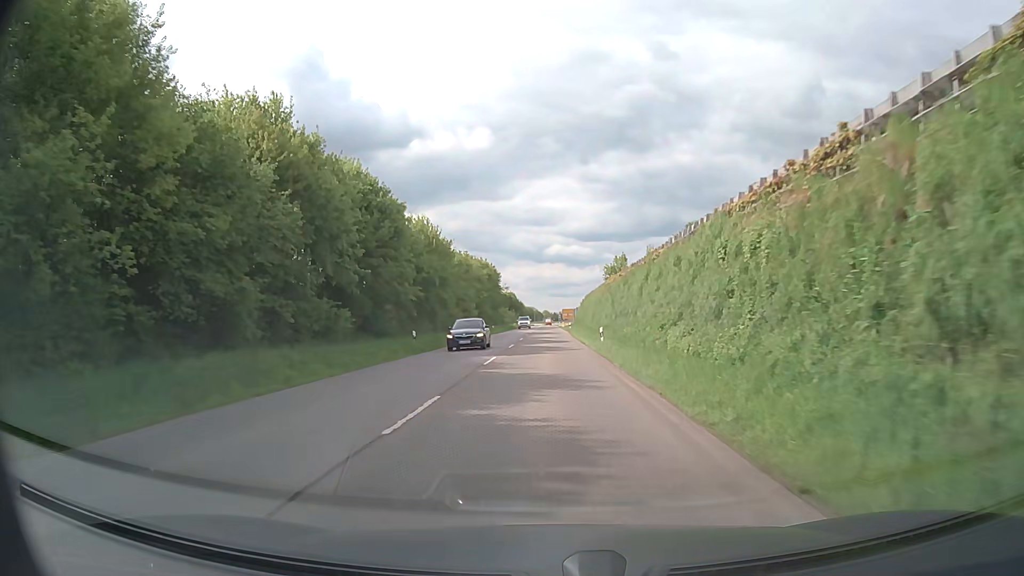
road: secondary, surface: asphalt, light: Day
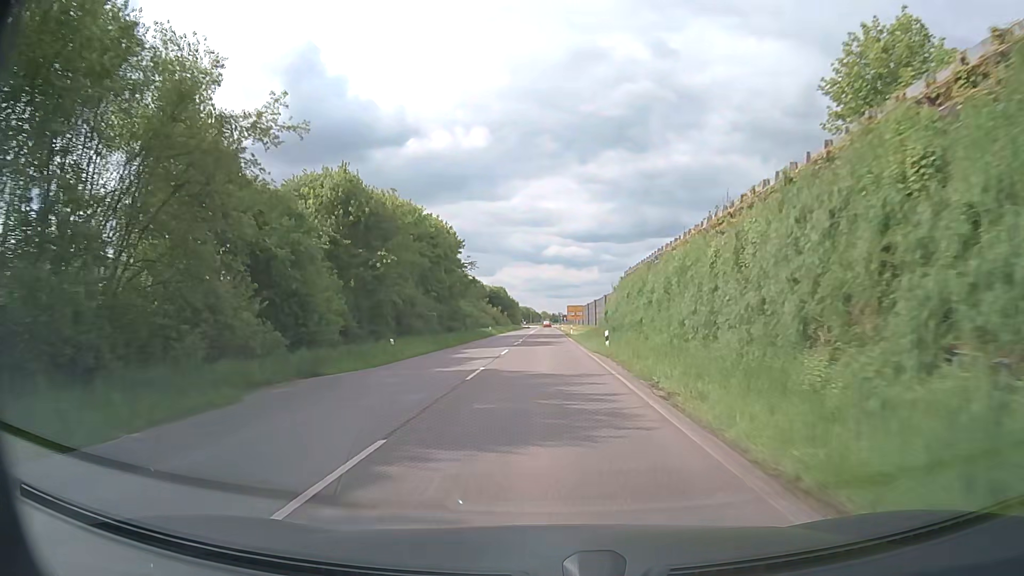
(0.0, +52.5) m; 0°
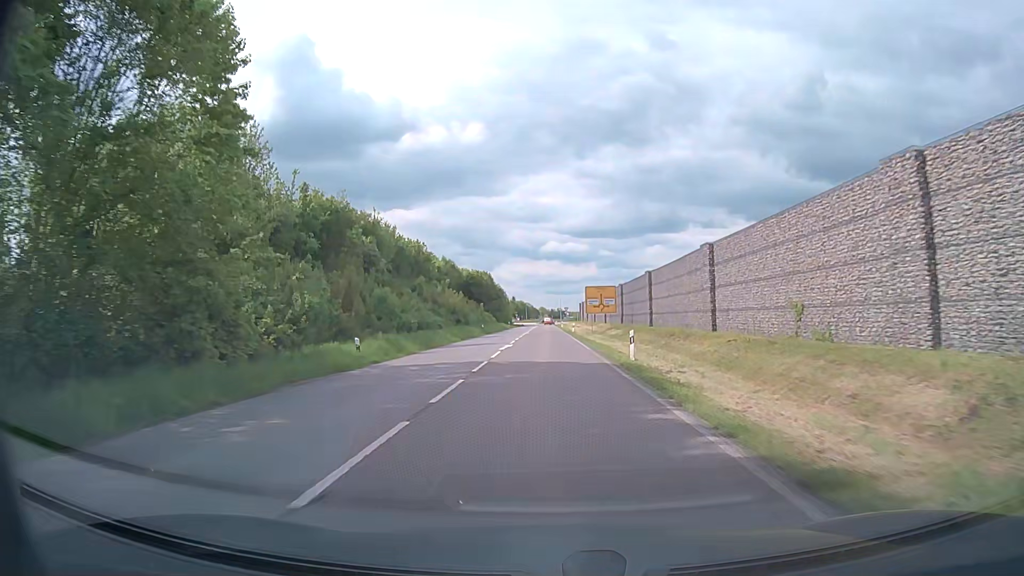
(-0.3, +53.2) m; 0°
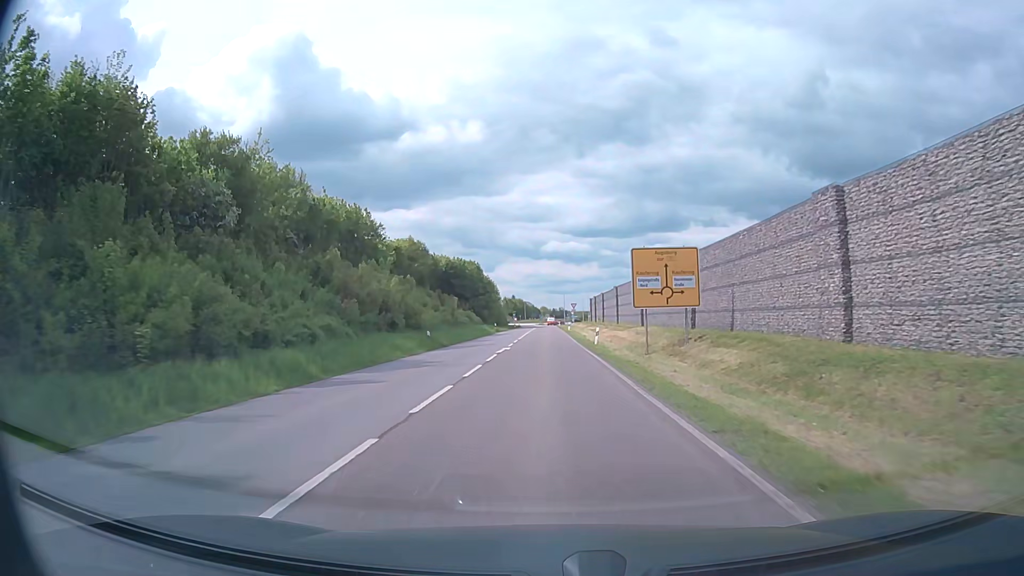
(-0.1, +31.1) m; 0°
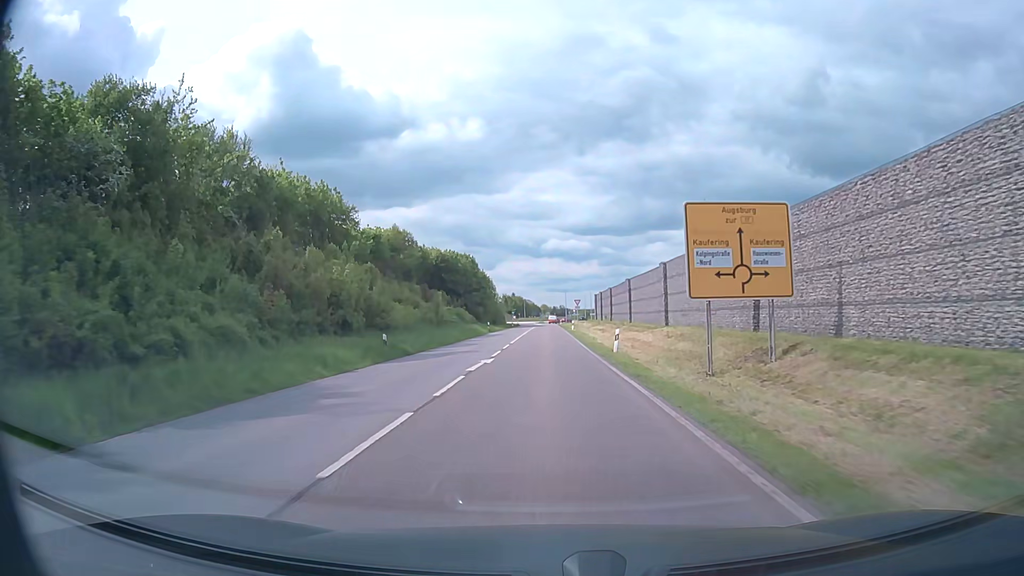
(0.0, +10.1) m; 0°
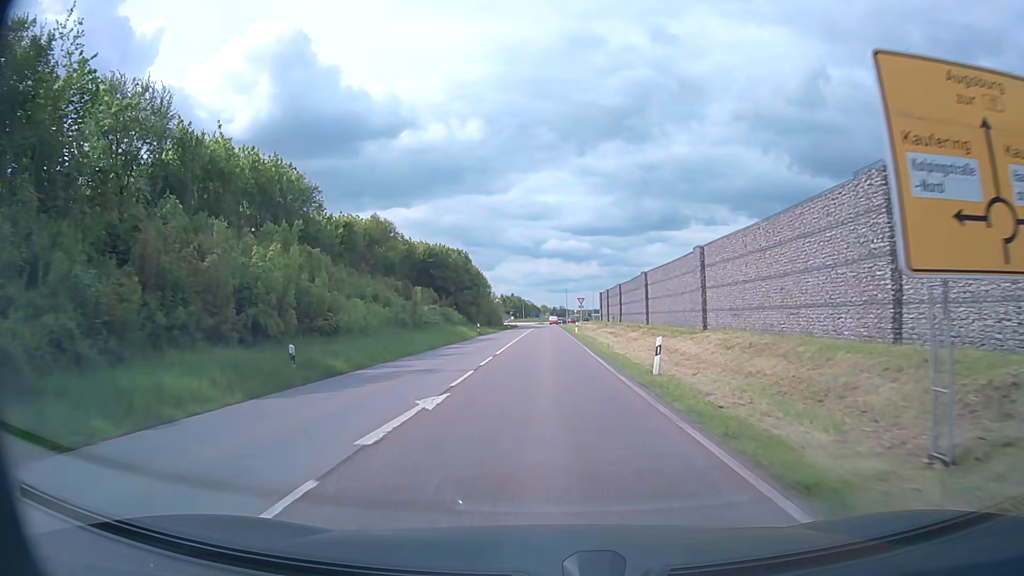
(0.0, +9.9) m; 0°
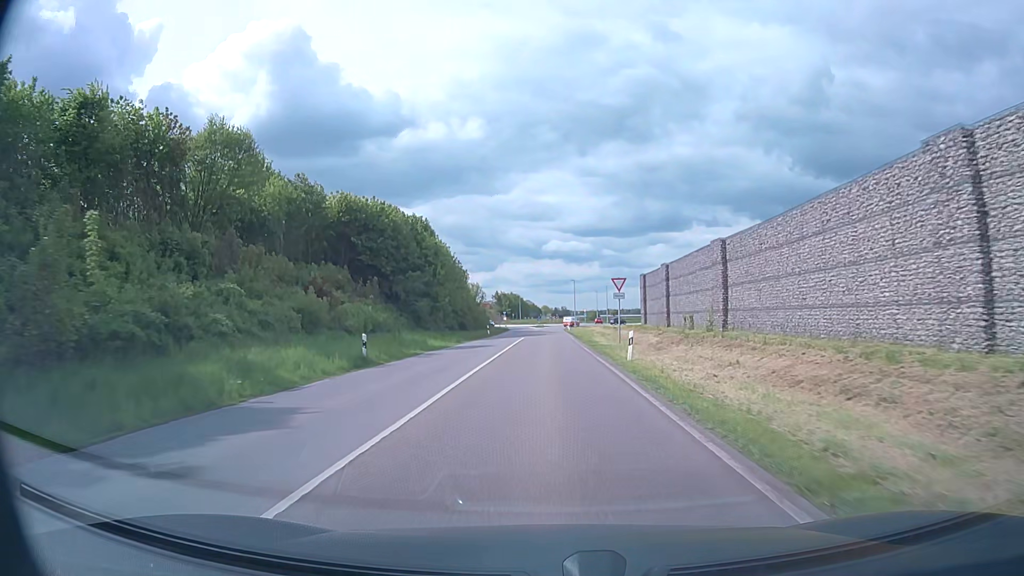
(0.0, +38.4) m; 0°
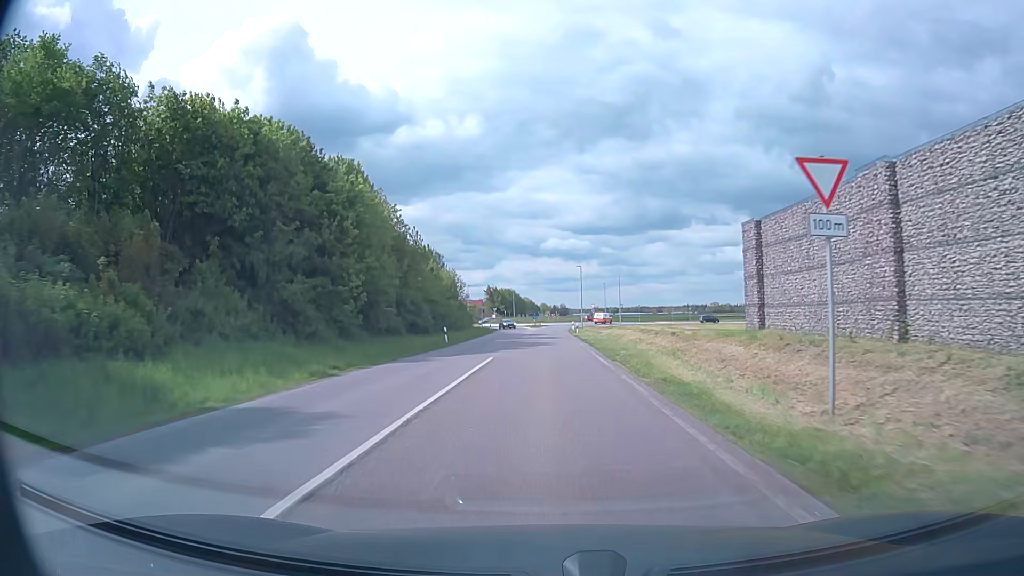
(0.0, +27.5) m; 0°
(0, +10) (0, +20) (0, +30) (0, +40) (0, +50) (0, +60) (0, +70) (0, +80) (0, +90) (+1, +100) m
